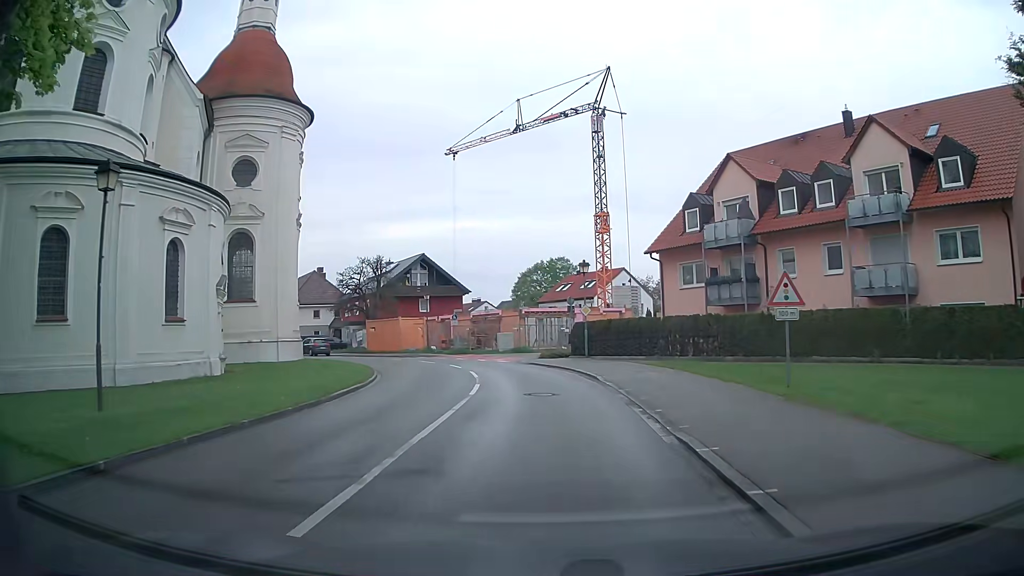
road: tertiary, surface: asphalt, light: Day
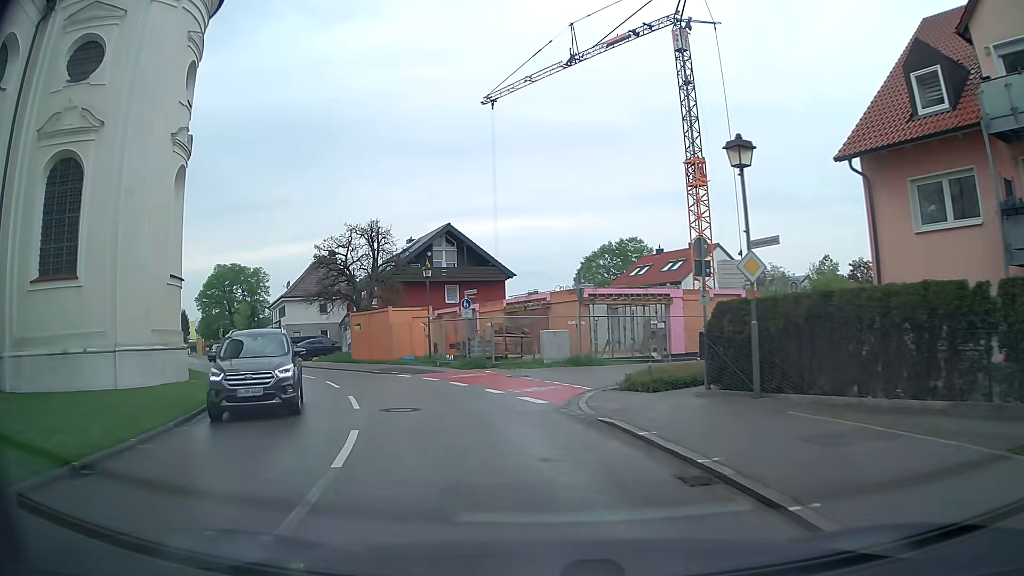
(-0.1, +20.5) m; -4°
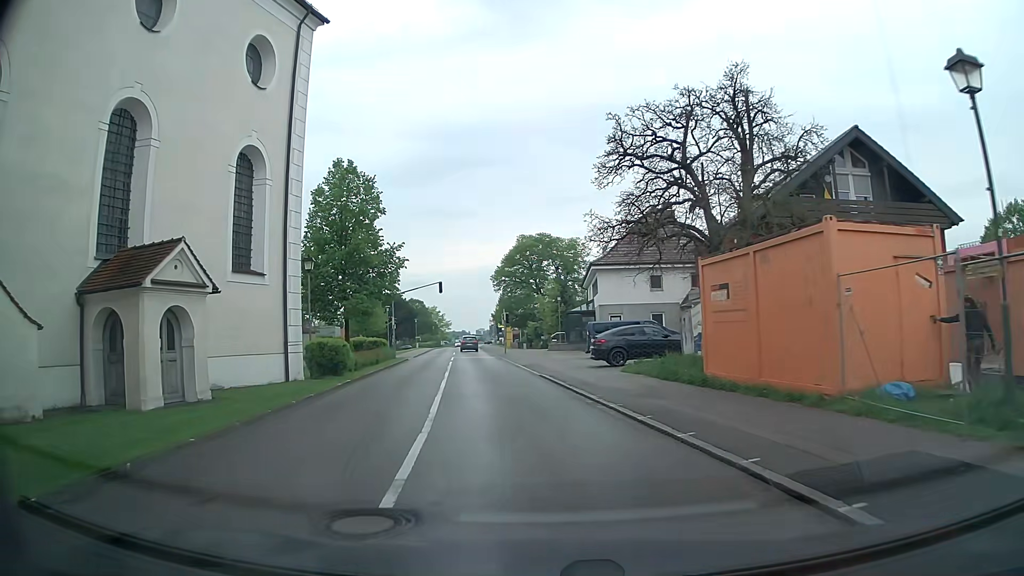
(-6.3, +23.5) m; -30°
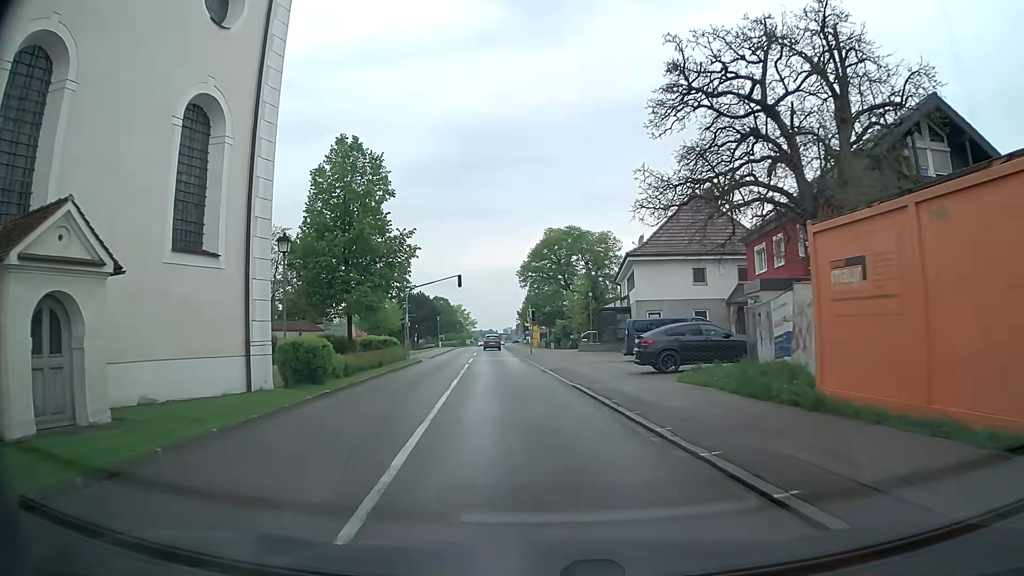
(-0.1, +5.3) m; -2°
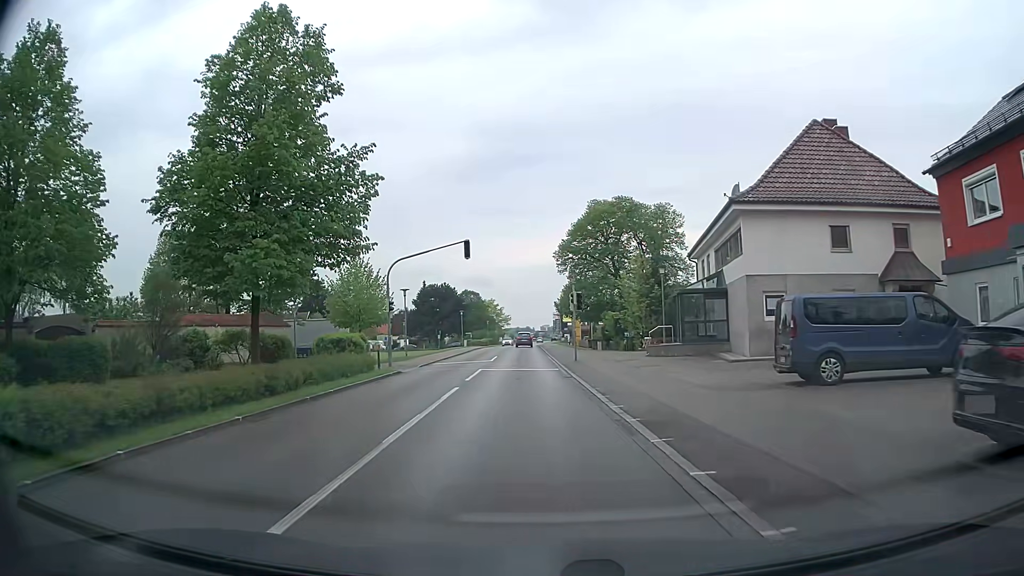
(-0.7, +17.0) m; -4°
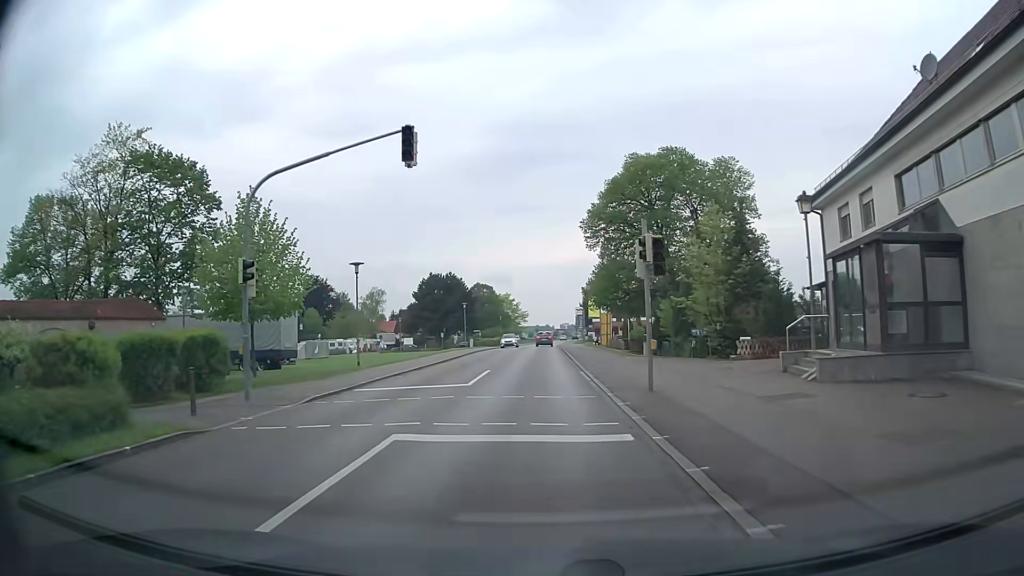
(-0.2, +18.1) m; -1°
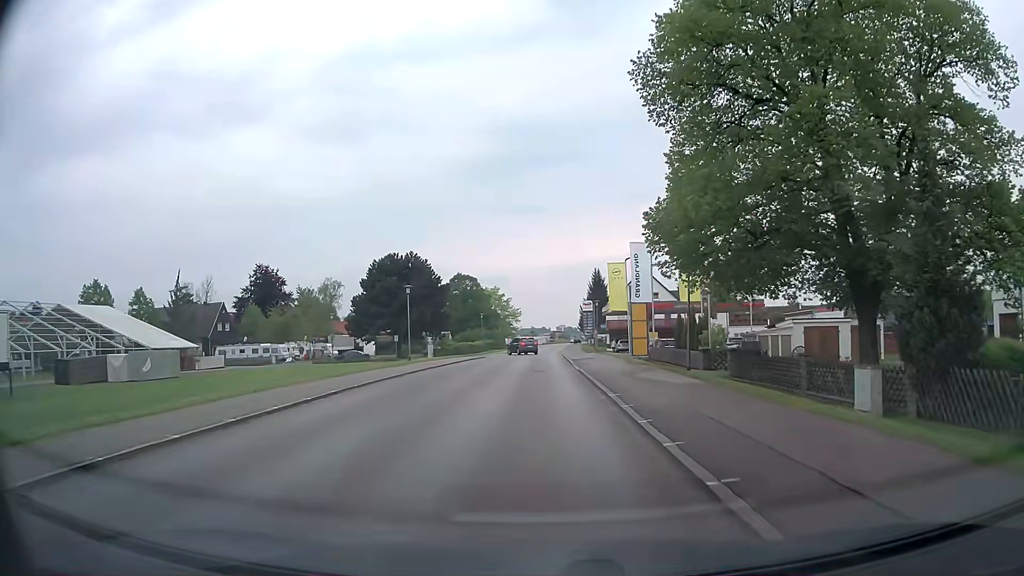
(-0.2, +31.1) m; 0°
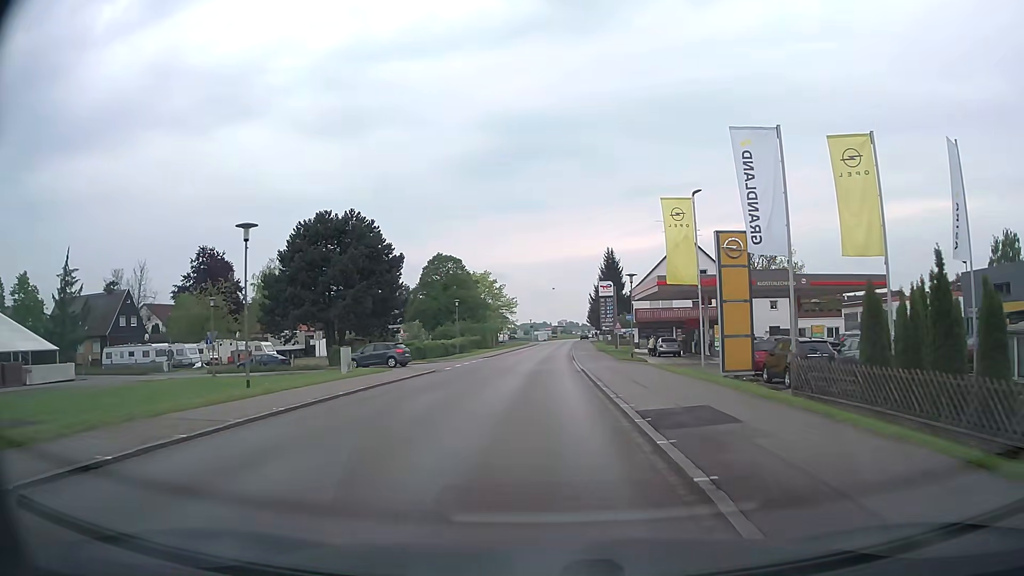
(+0.1, +26.2) m; 0°
(0, +10) (0, +20) (0, +30) (+1, +40) (+1, +50) (+1, +60) (+2, +70) (+2, +80) (+2, +90) (+3, +100) m
